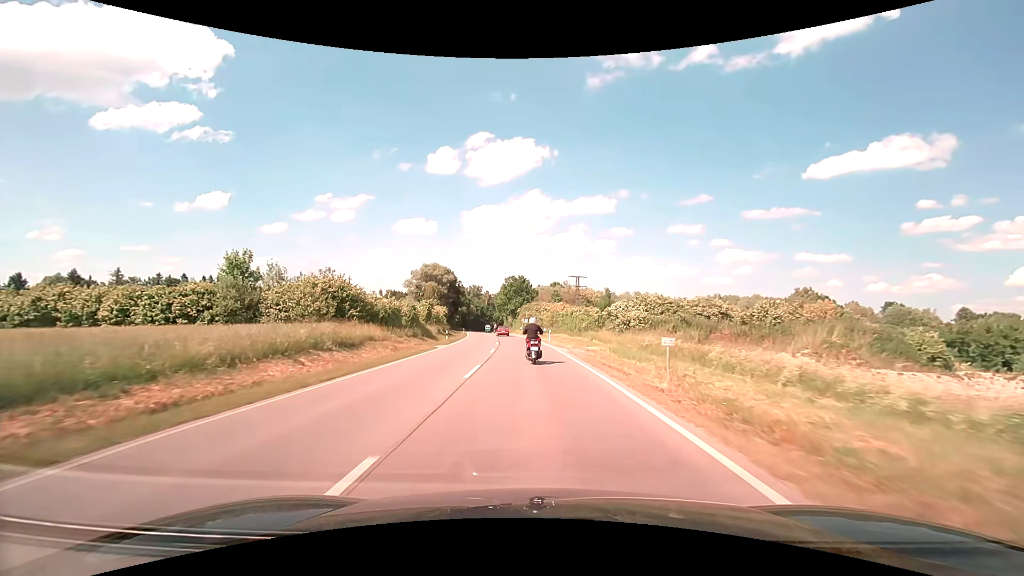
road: secondary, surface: asphalt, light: Day
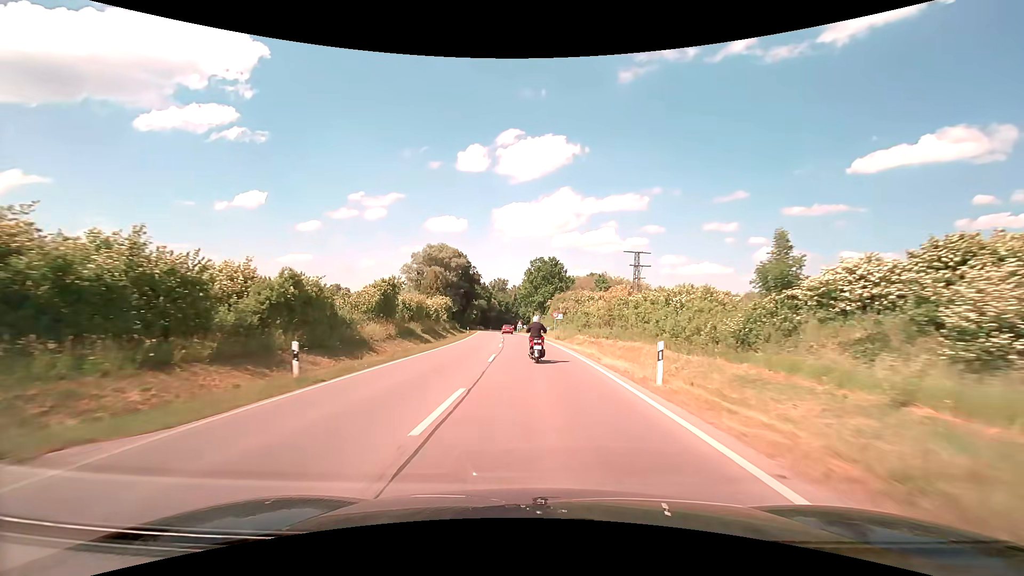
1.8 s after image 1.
(-1.0, +31.0) m; -3°
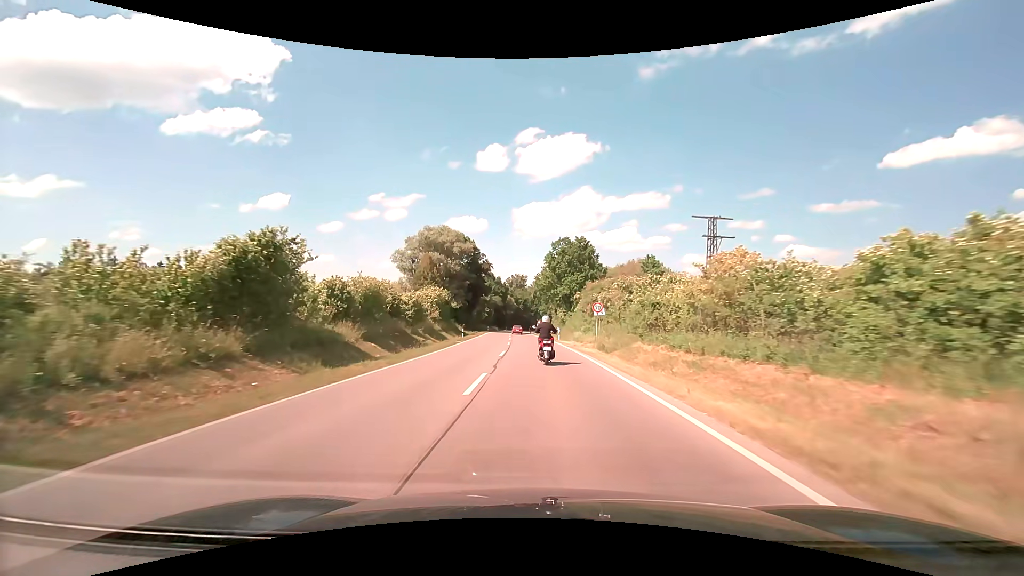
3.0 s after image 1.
(-0.4, +20.7) m; -2°
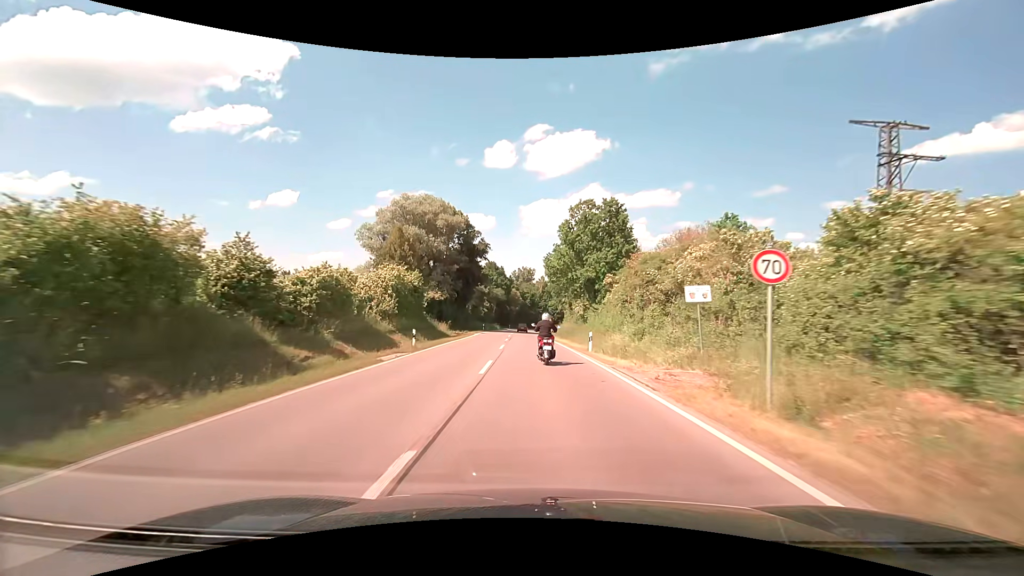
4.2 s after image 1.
(-0.3, +20.6) m; -1°
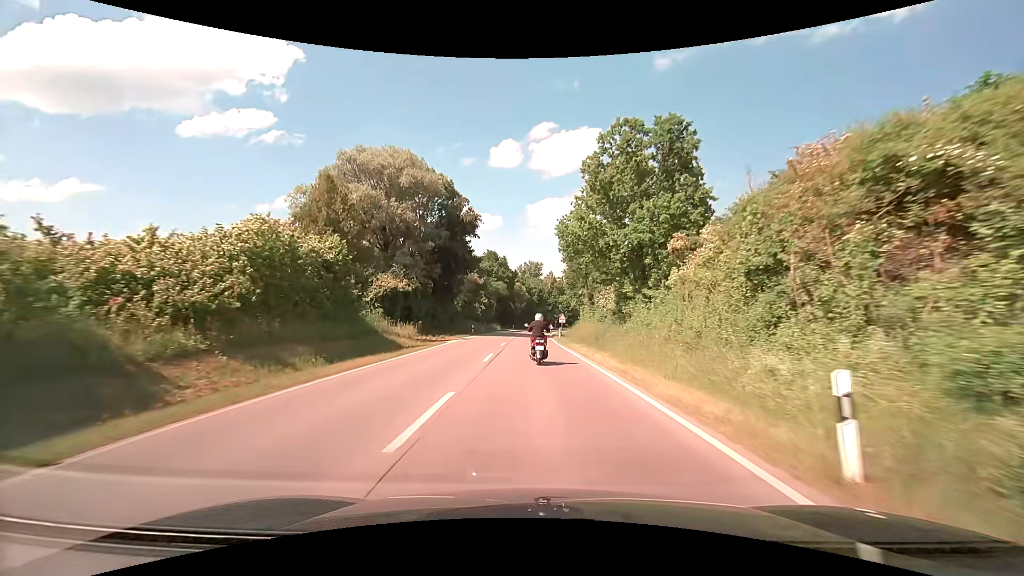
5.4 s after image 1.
(-0.1, +19.6) m; -1°
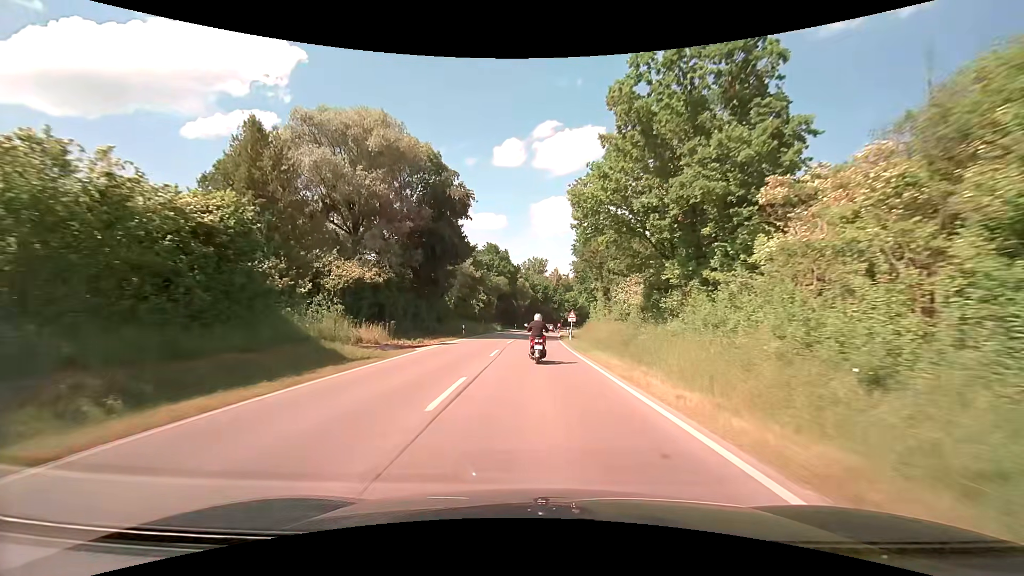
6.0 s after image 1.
(-0.1, +9.4) m; -1°
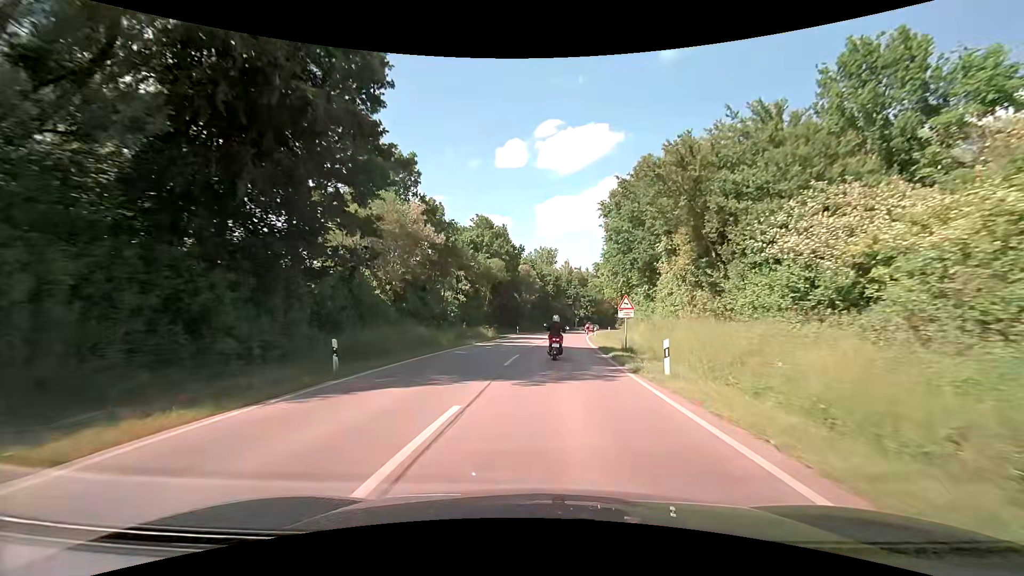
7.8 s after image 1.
(-0.3, +28.0) m; -1°
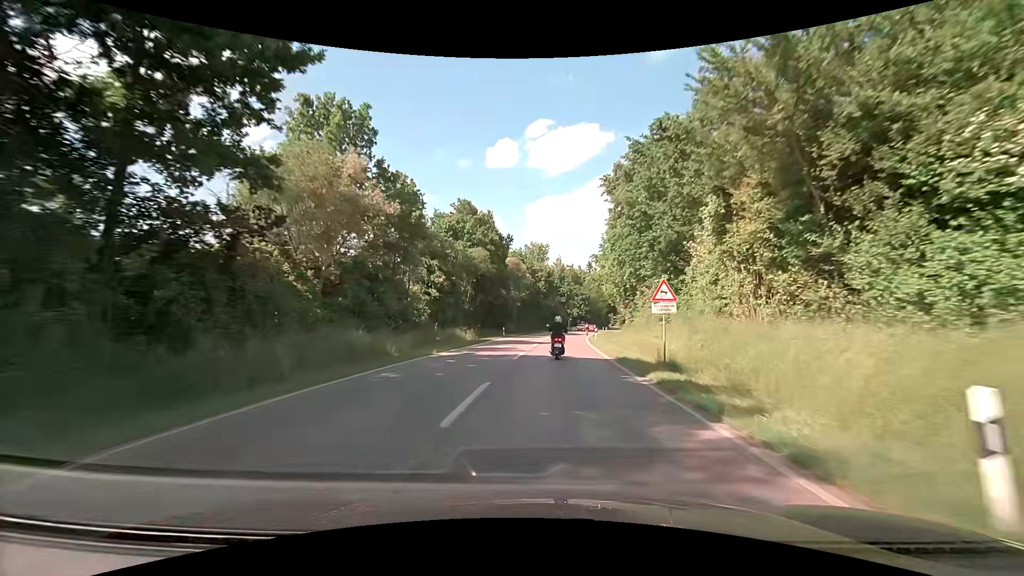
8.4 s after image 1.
(0.0, +9.3) m; +1°
(0, +10) (+1, +20) (+1, +30) (+2, +40) (+3, +50) (+4, +60) (+5, +70) (+7, +80) (+8, +90) (+10, +99) m
